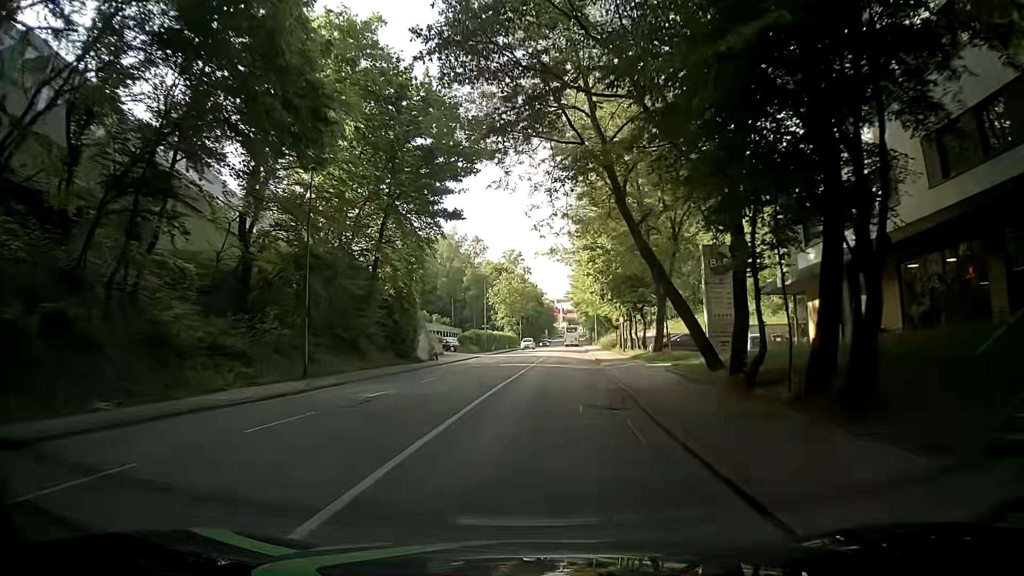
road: tertiary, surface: asphalt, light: Day
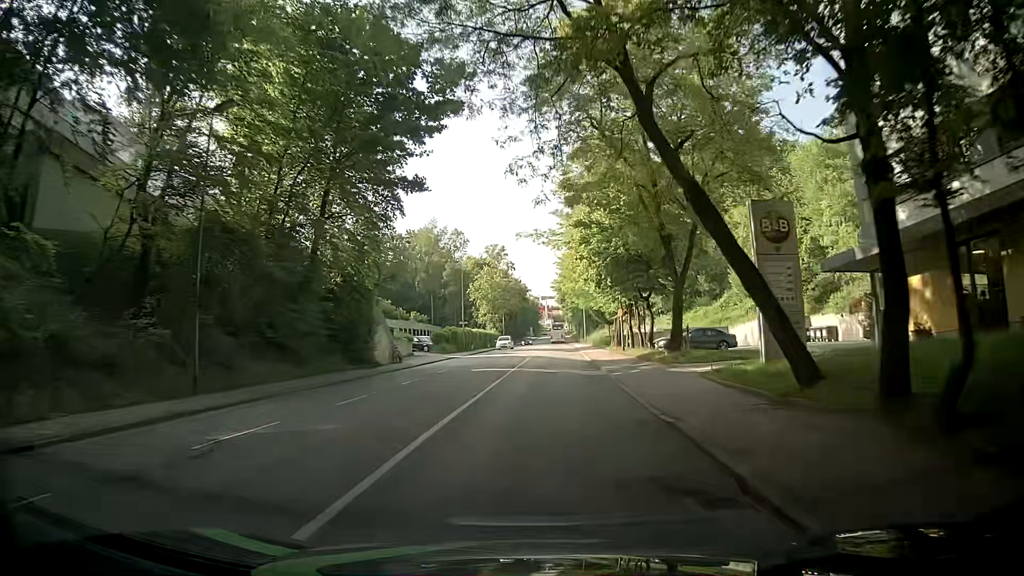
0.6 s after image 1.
(0.0, +7.6) m; 0°
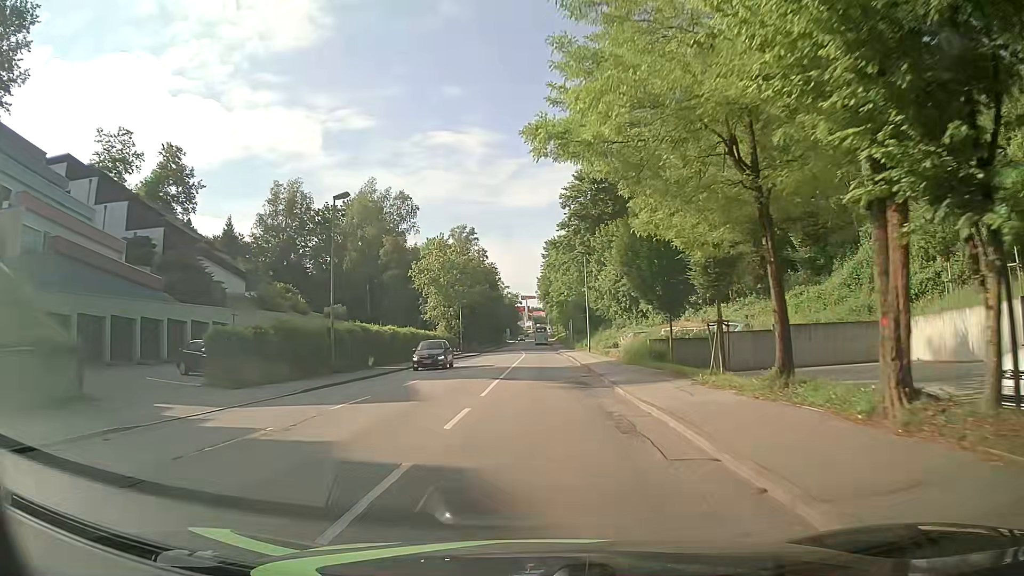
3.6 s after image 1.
(+1.8, +38.0) m; +3°
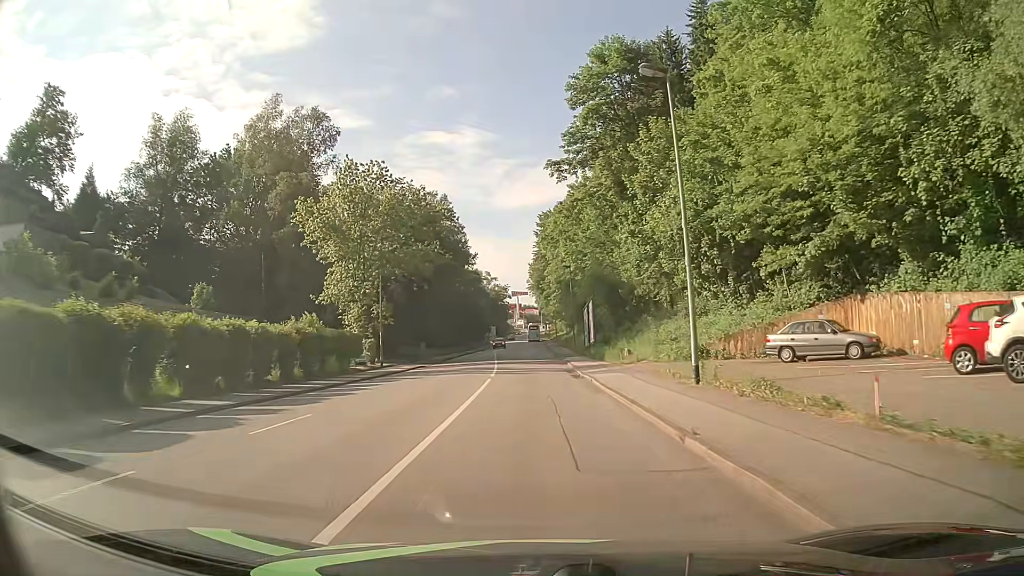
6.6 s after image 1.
(+0.3, +38.1) m; +1°
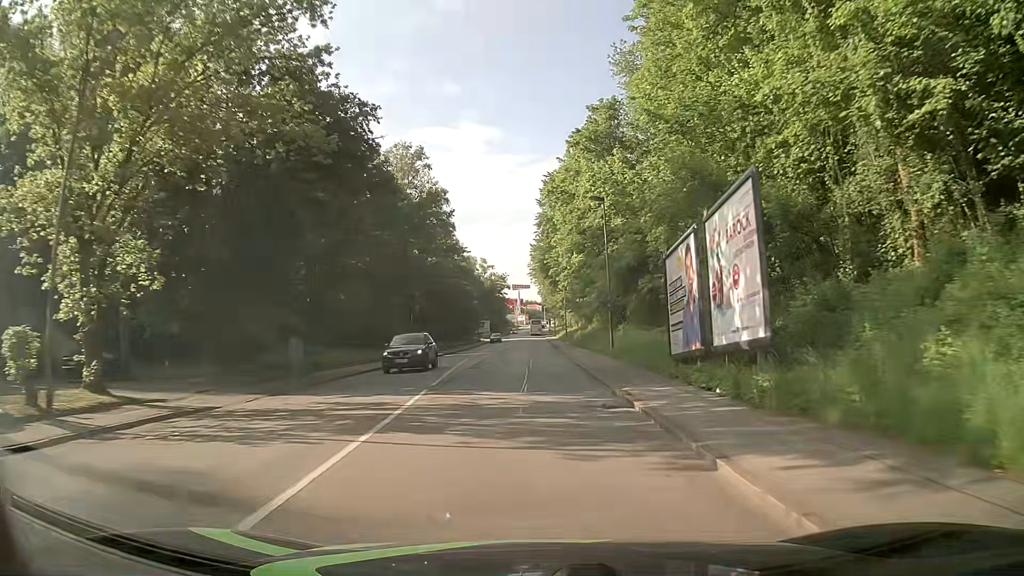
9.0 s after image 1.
(-0.2, +30.6) m; -1°
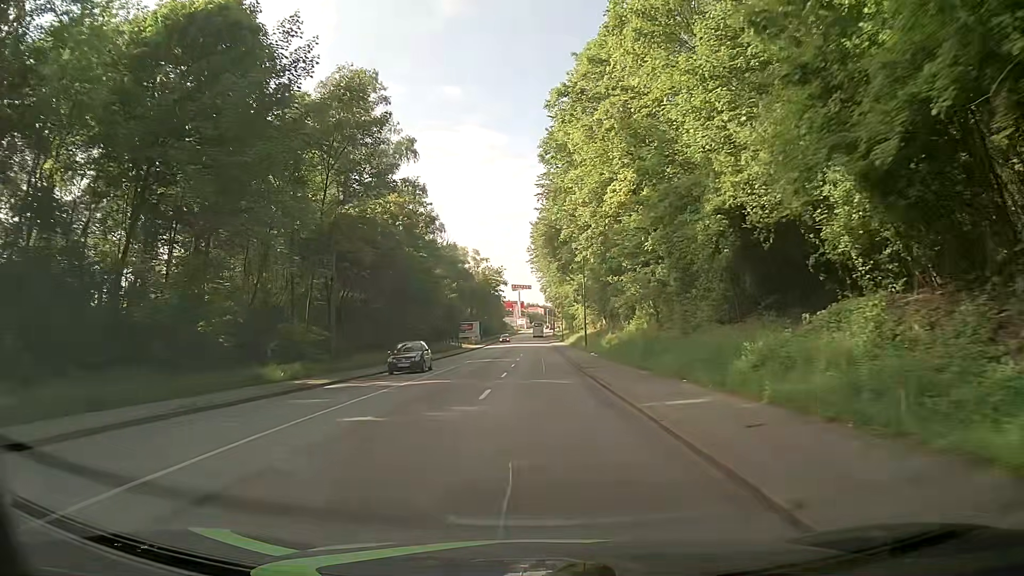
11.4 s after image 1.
(0.0, +30.5) m; 0°
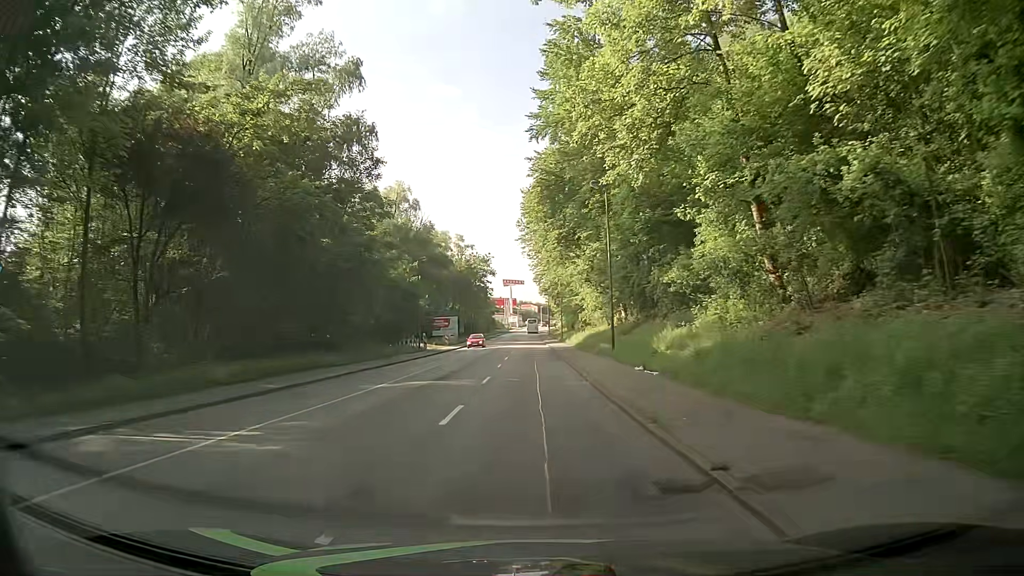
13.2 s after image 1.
(+0.3, +22.8) m; +1°
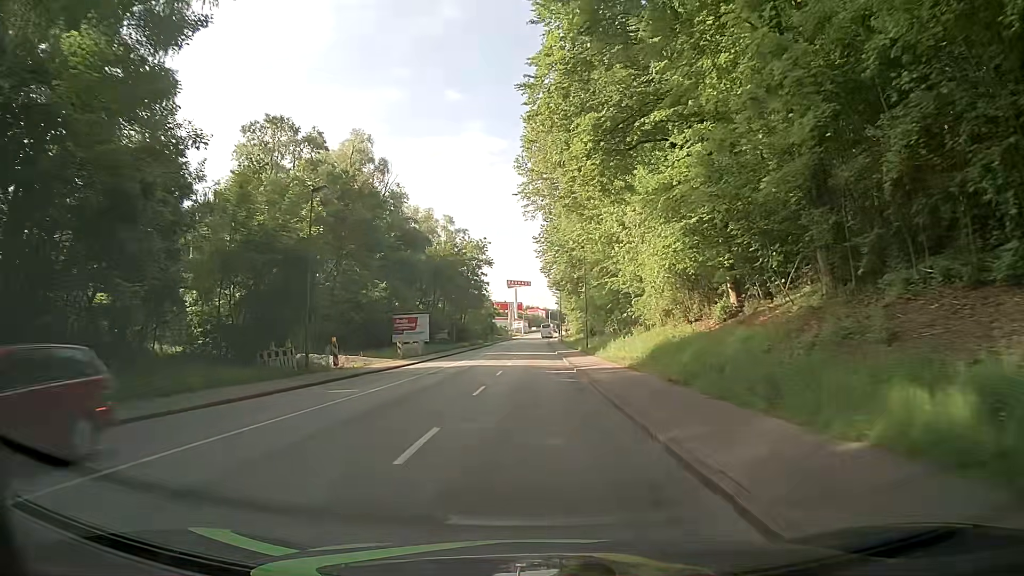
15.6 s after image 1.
(-0.3, +30.3) m; -1°
(0, +10) (0, +20) (0, +30) (0, +40) (0, +50) (+1, +60) (+1, +70) (+1, +80) (+1, +90) (+1, +100) m
